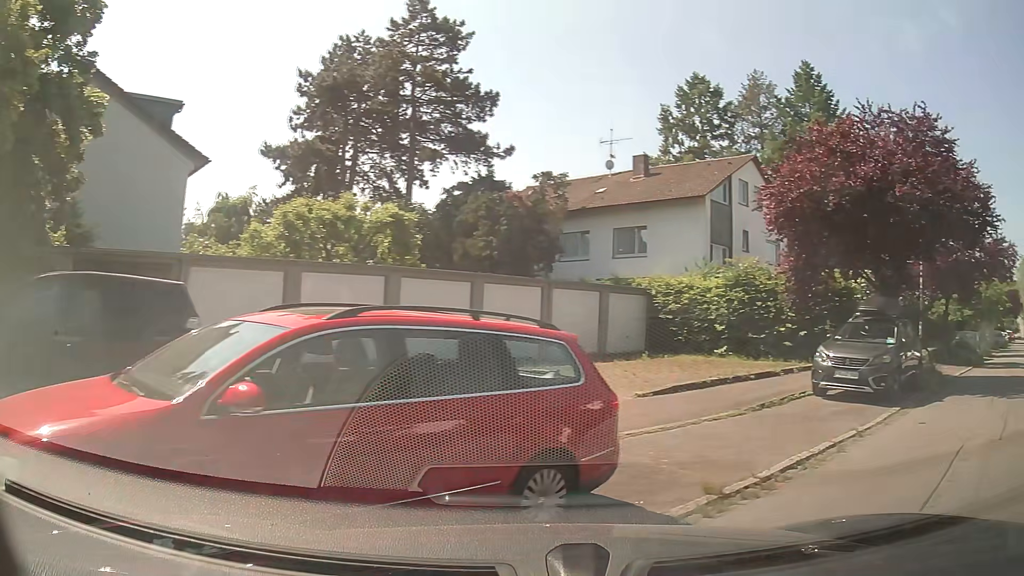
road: residential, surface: asphalt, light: Day
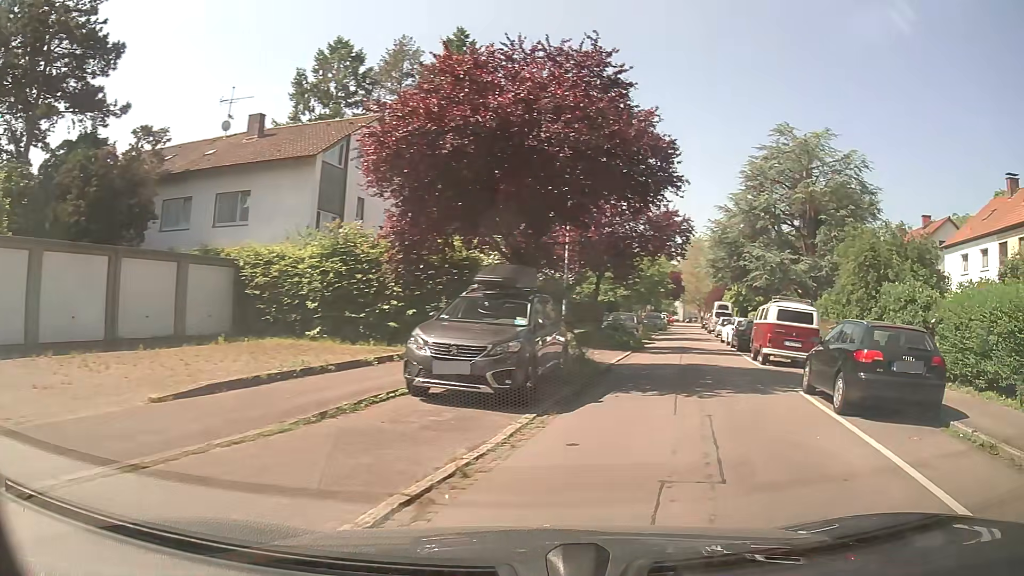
(+1.1, +3.8) m; +28°
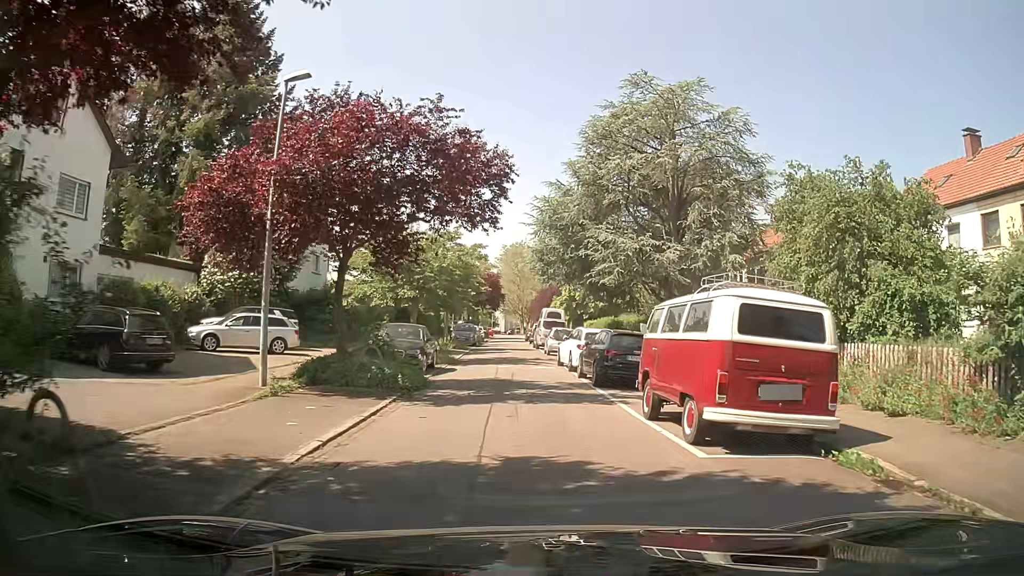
(+2.7, +12.4) m; +16°
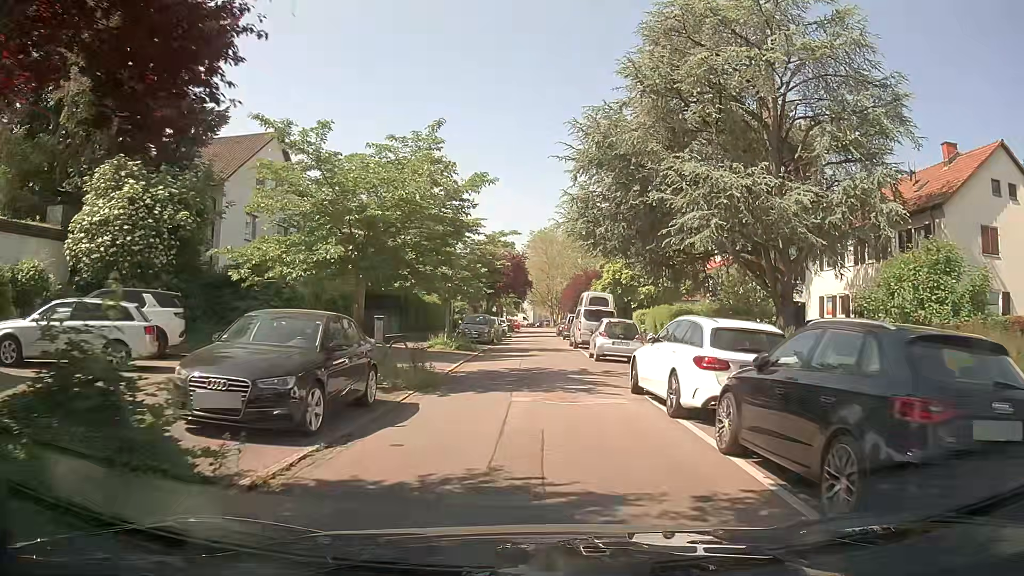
(-0.3, +12.4) m; -3°
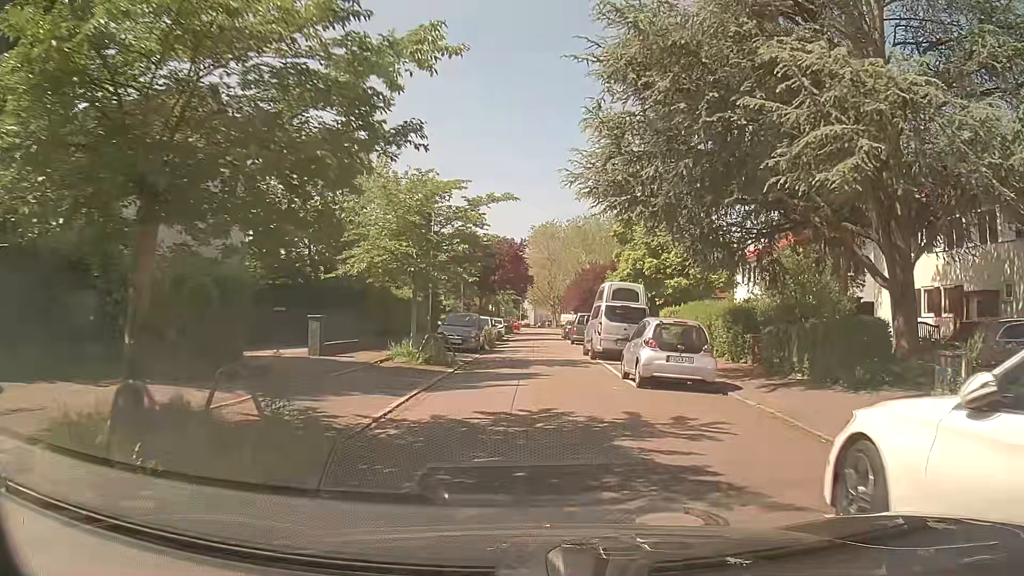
(0.0, +8.7) m; -1°
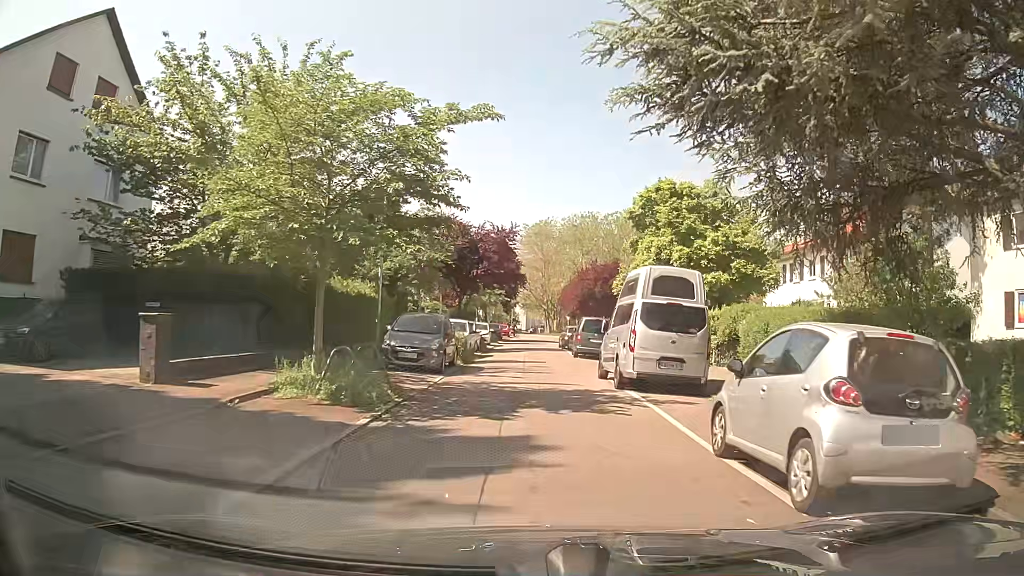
(+0.1, +8.8) m; +1°
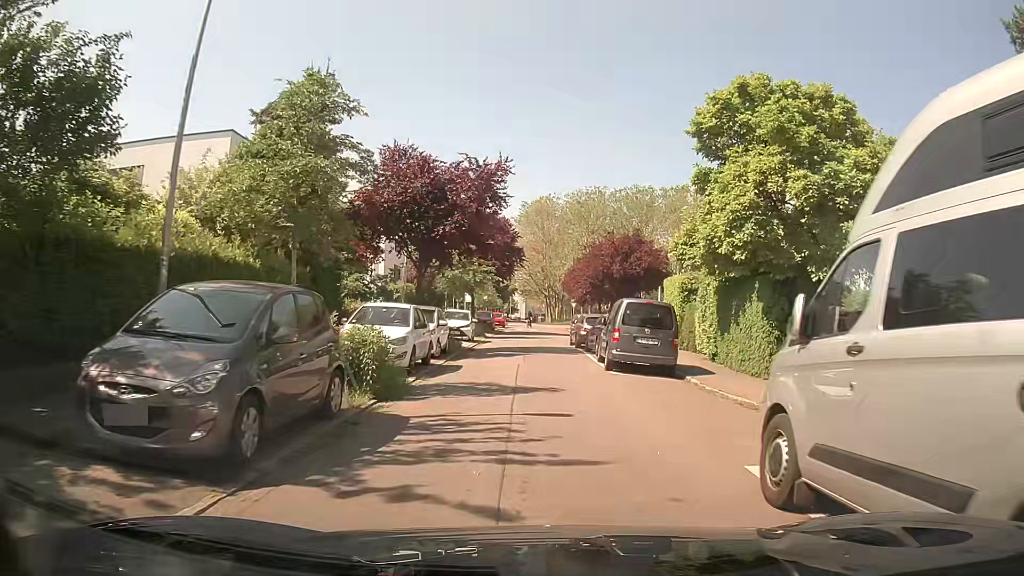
(0.0, +13.0) m; -1°
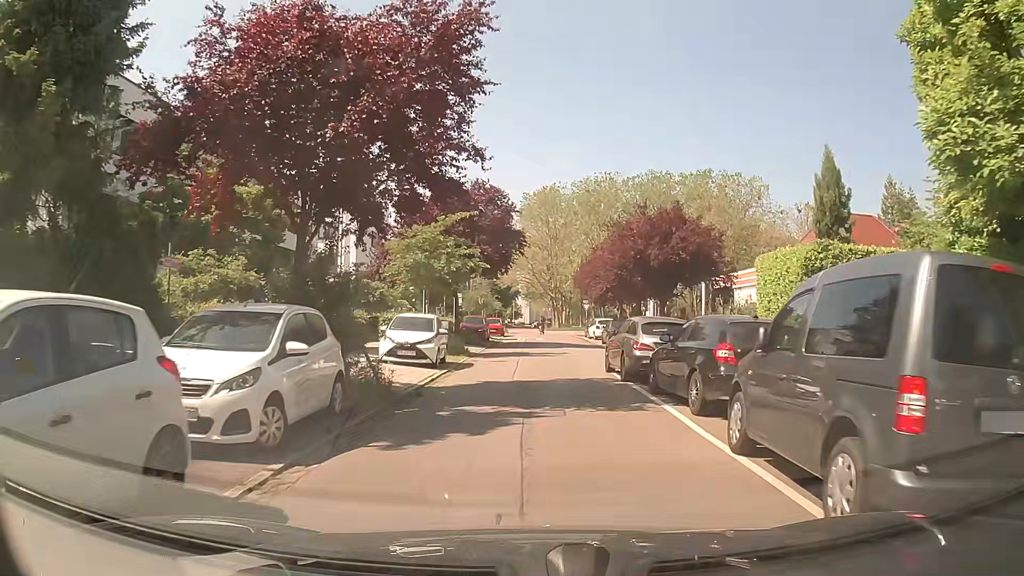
(+0.2, +12.8) m; +1°
(0, +10) (0, +20) (+1, +30) (+2, +40) (+2, +50) (+2, +60) (+1, +70) (0, +80) (-2, +89) (-3, +99) m
